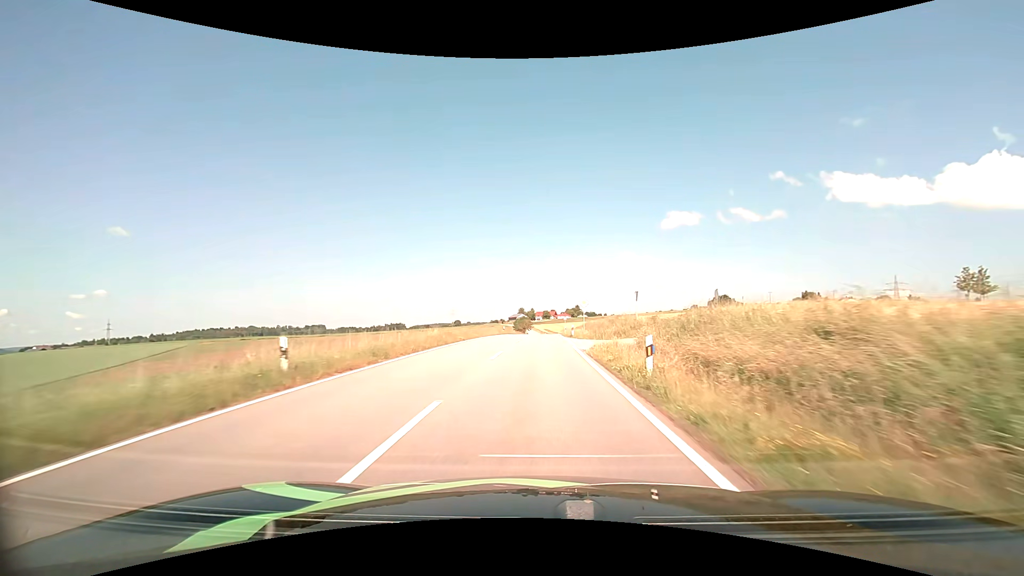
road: tertiary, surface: asphalt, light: Day
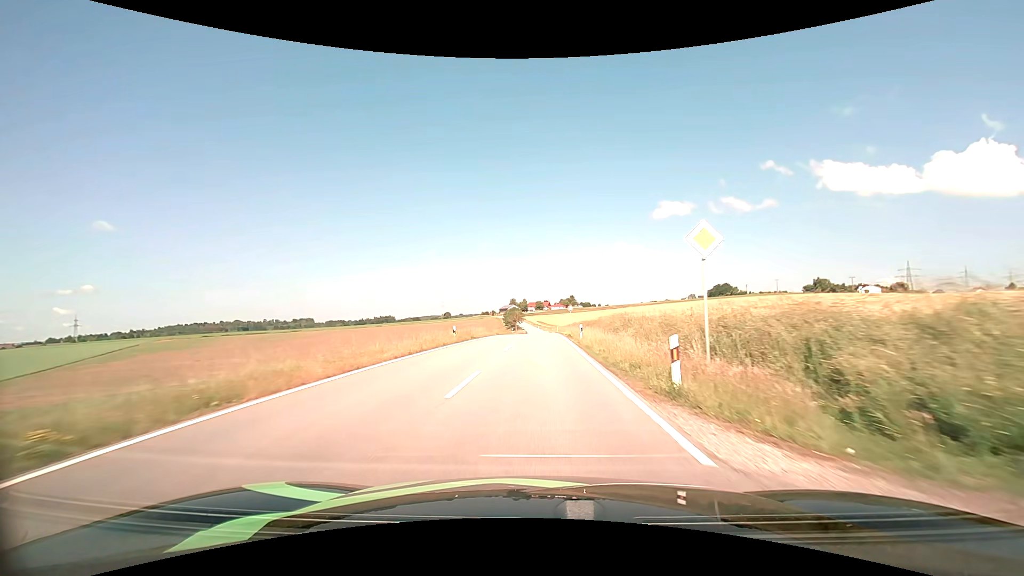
(+0.4, +32.5) m; +1°
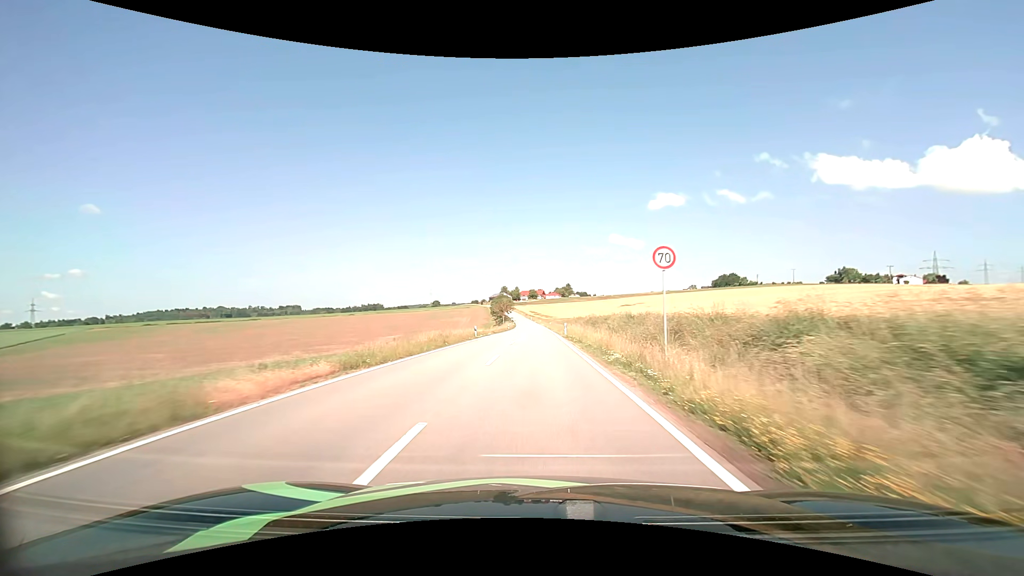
(+0.3, +43.0) m; +1°
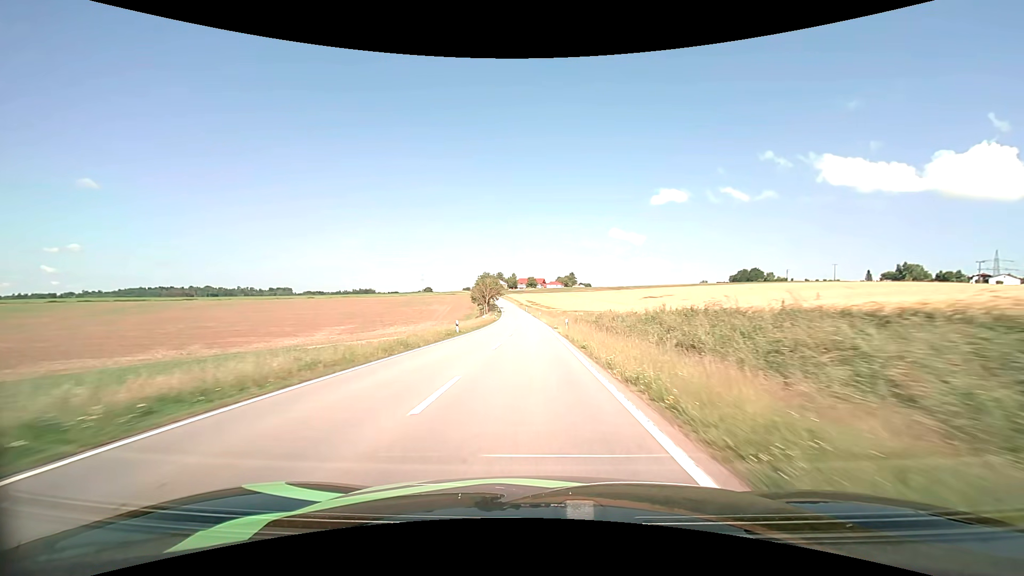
(0.0, +57.6) m; 0°
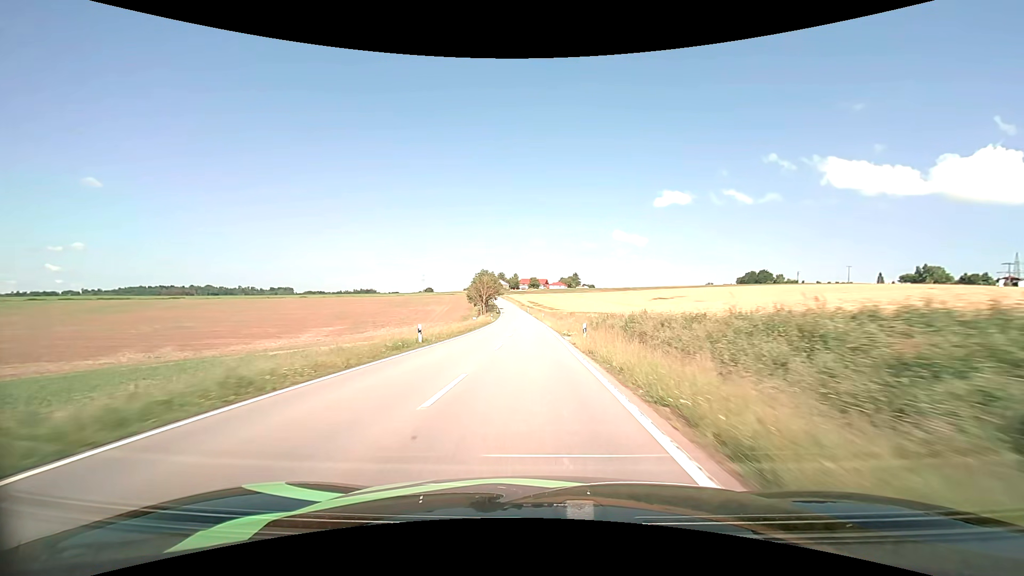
(0.0, +11.9) m; 0°
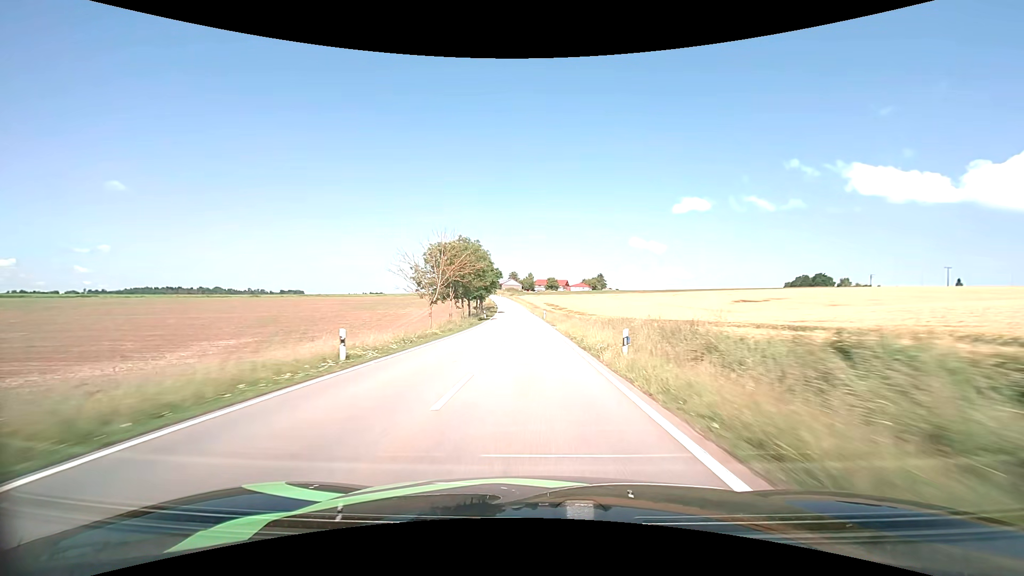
(-1.1, +62.0) m; -2°
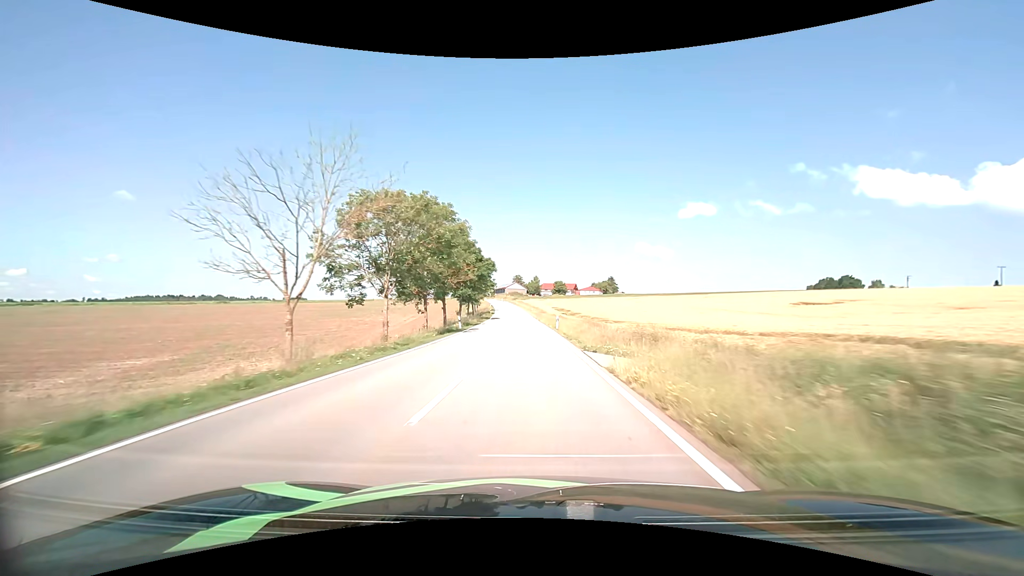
(-0.2, +25.6) m; -1°
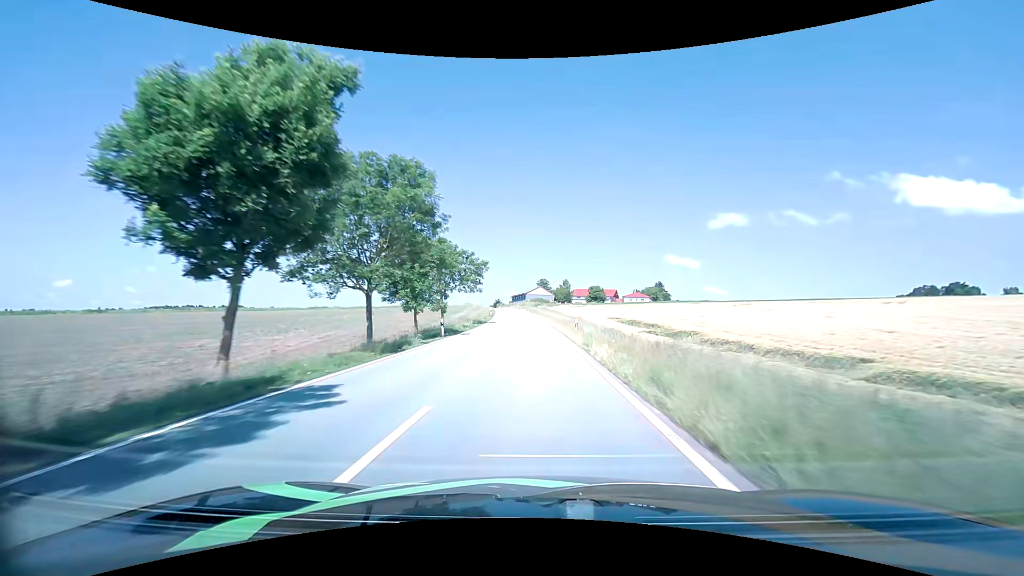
(-1.7, +65.3) m; -3°
(0, +10) (0, +20) (0, +30) (0, +40) (-1, +50) (-1, +60) (-1, +70) (-2, +80) (-3, +90) (-3, +100) m
